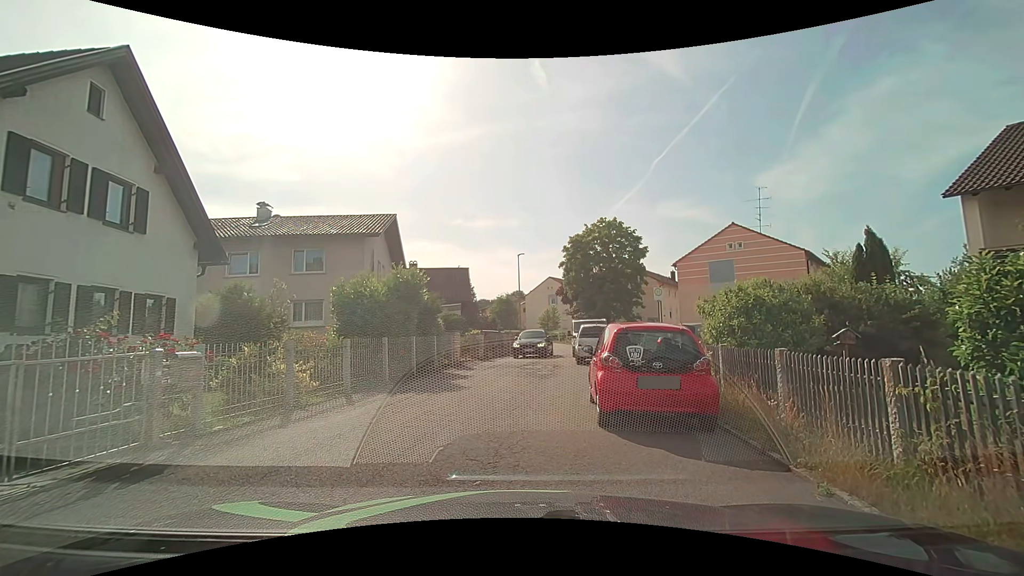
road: residential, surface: asphalt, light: Day
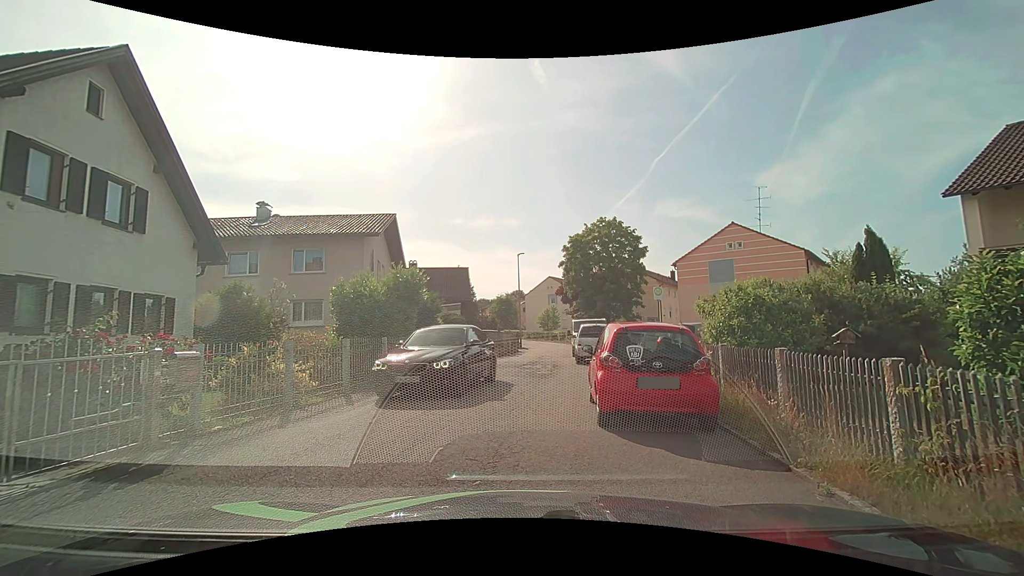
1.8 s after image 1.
(0.0, 0.0) m; 0°
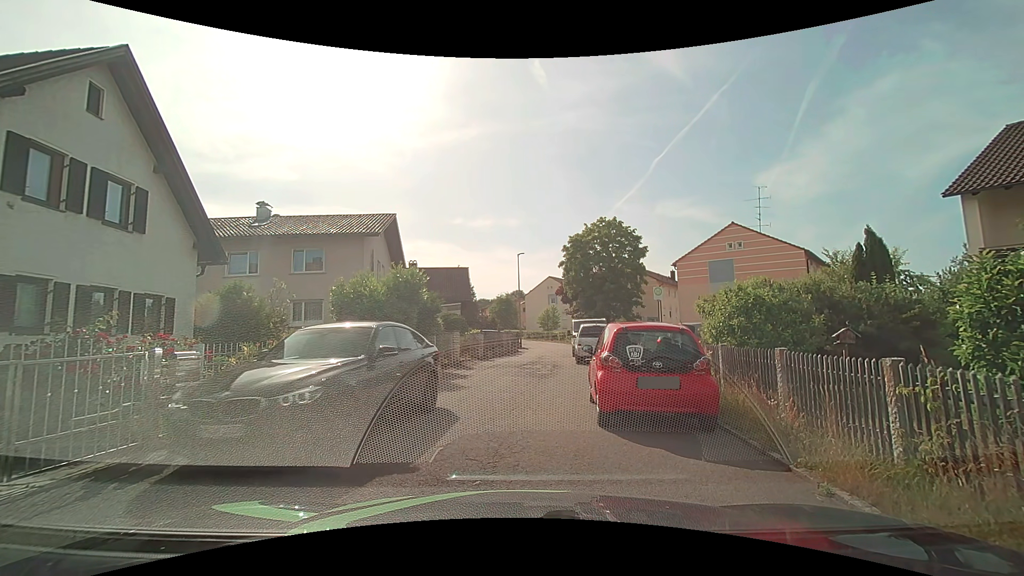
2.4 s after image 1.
(0.0, 0.0) m; 0°
(0, +10) (0, +20) (+2, +30) (+4, +39) (+6, +49) (+5, +59) (+3, +69) (+1, +79) (-1, +89) (-3, +99) m
